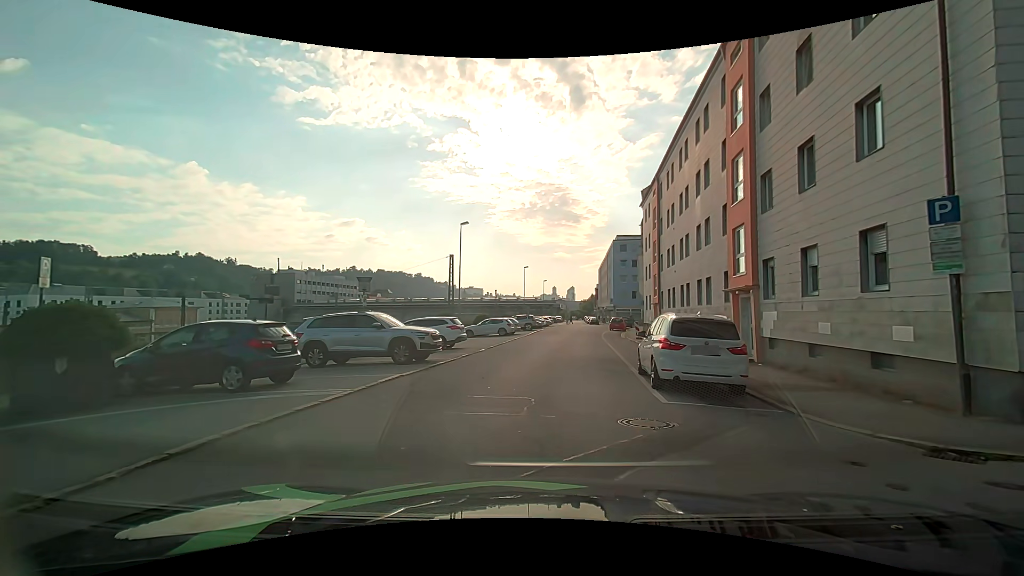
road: residential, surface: asphalt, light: Day
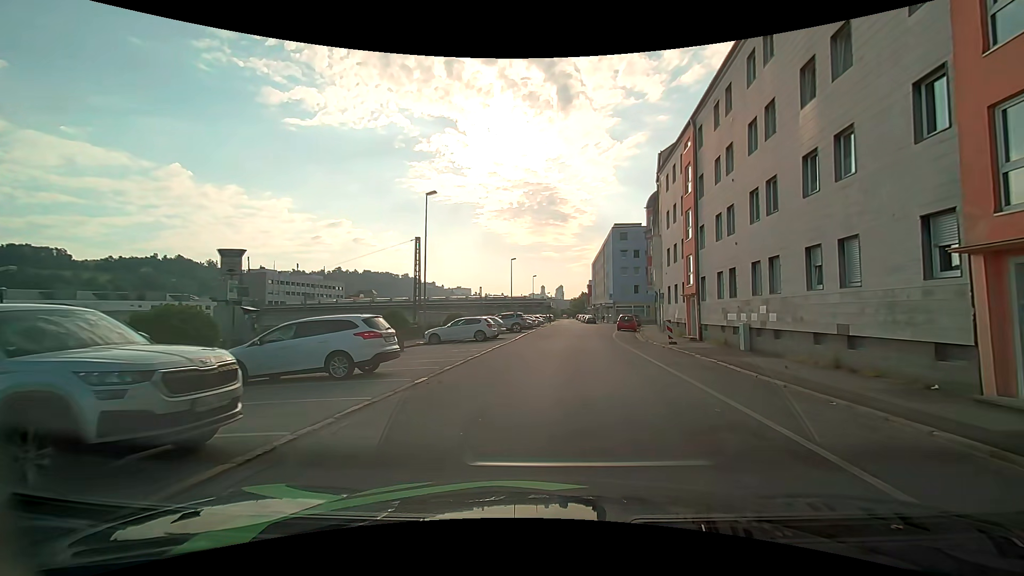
(-0.2, +11.2) m; +2°
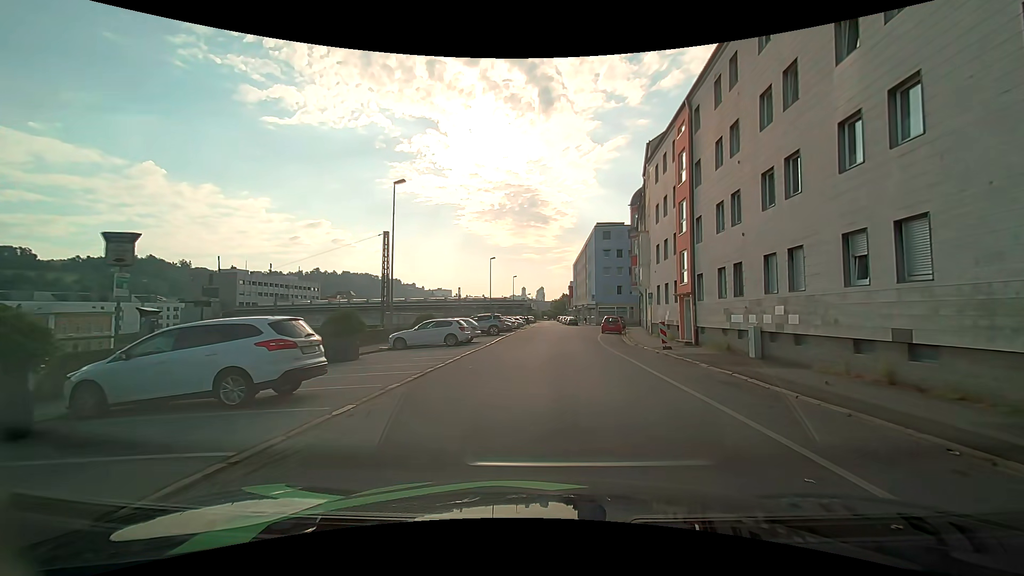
(0.0, +3.2) m; 0°
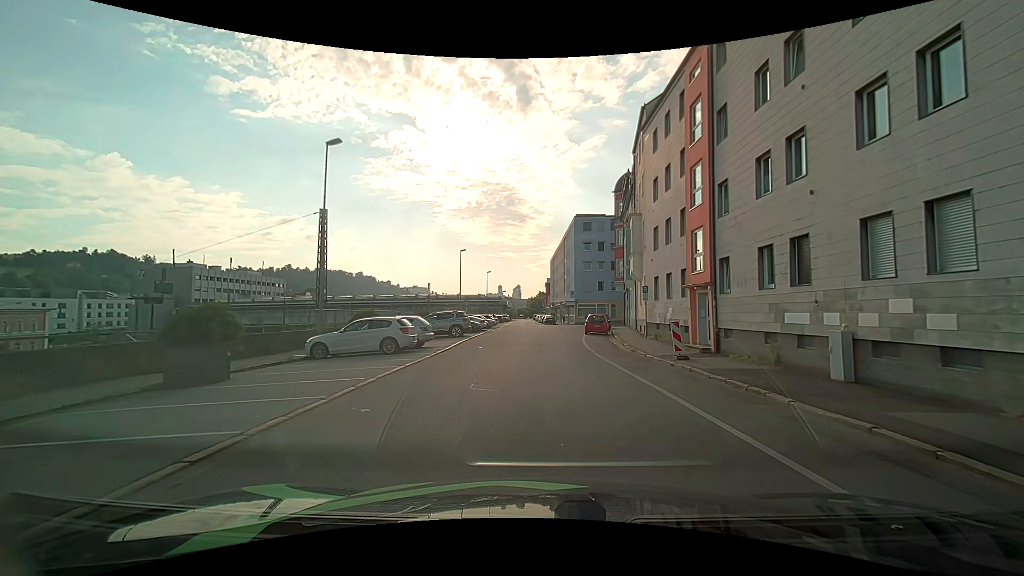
(+0.2, +6.6) m; +3°
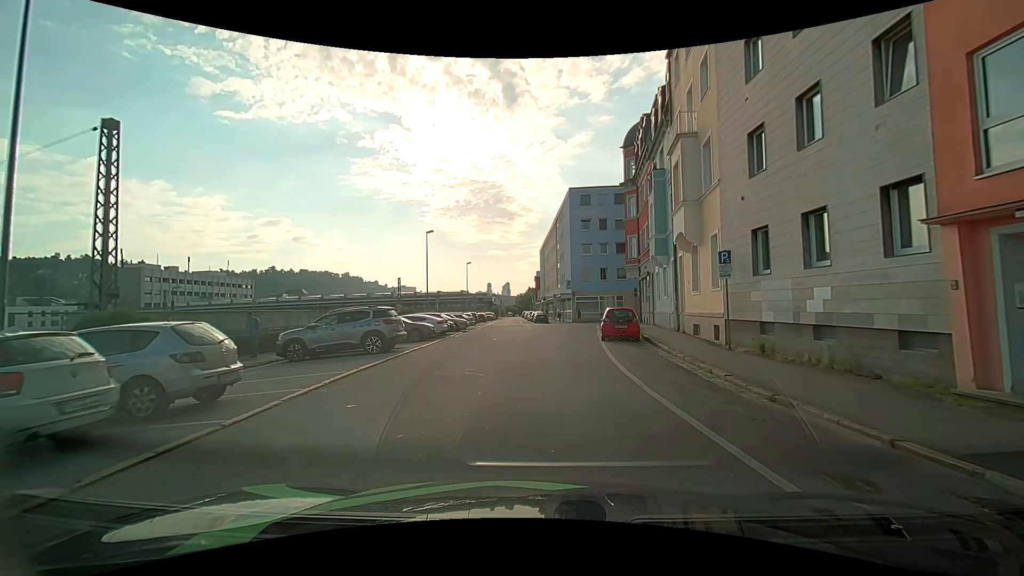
(+0.2, +14.2) m; +1°
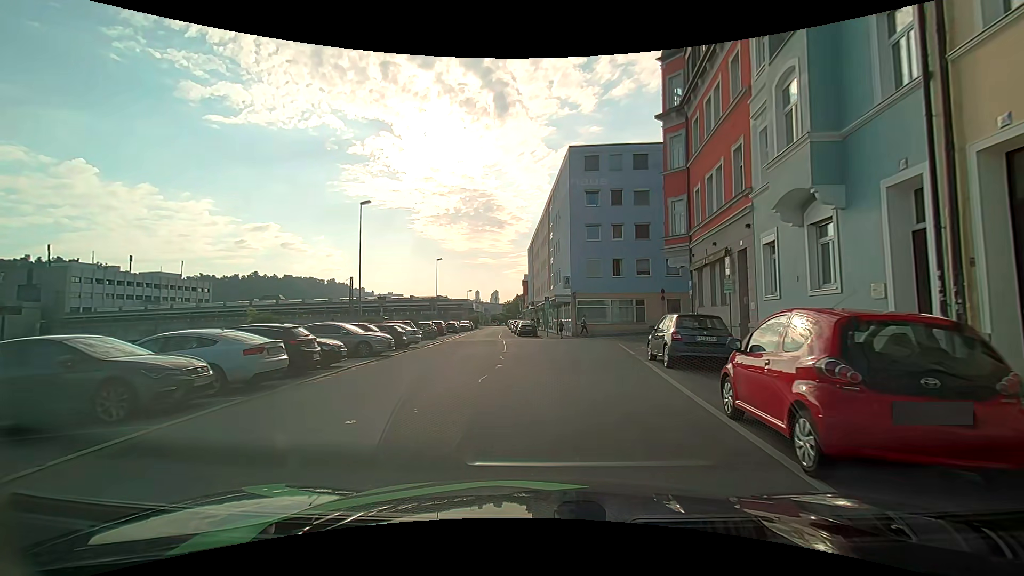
(+0.2, +17.1) m; +1°
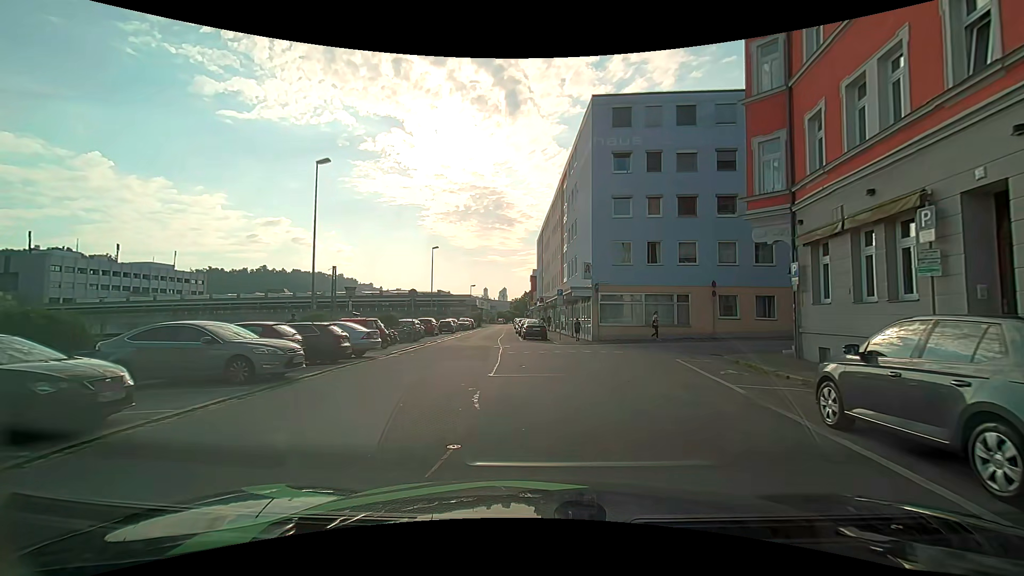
(+0.1, +9.0) m; +1°
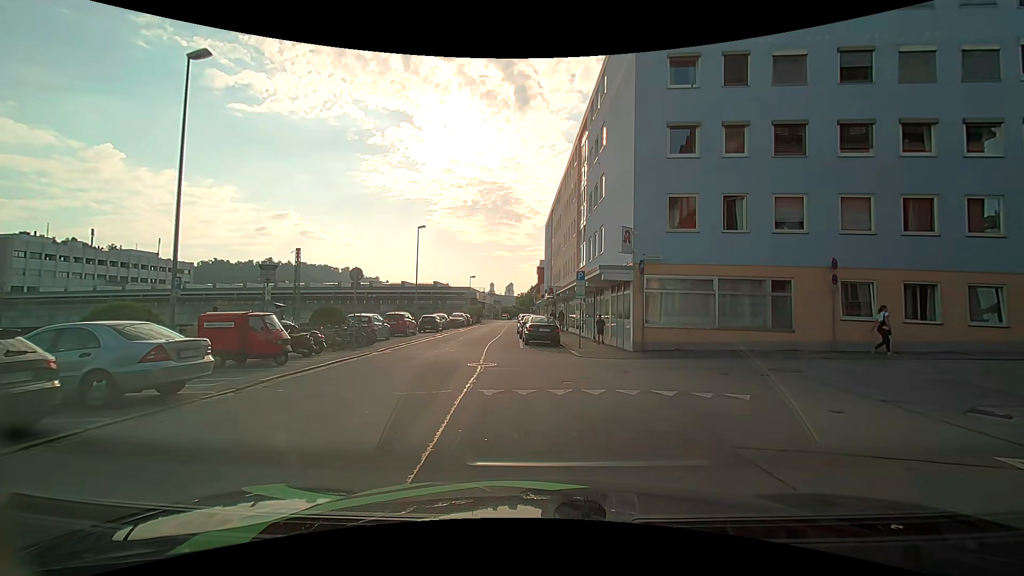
(0.0, +10.9) m; -1°
